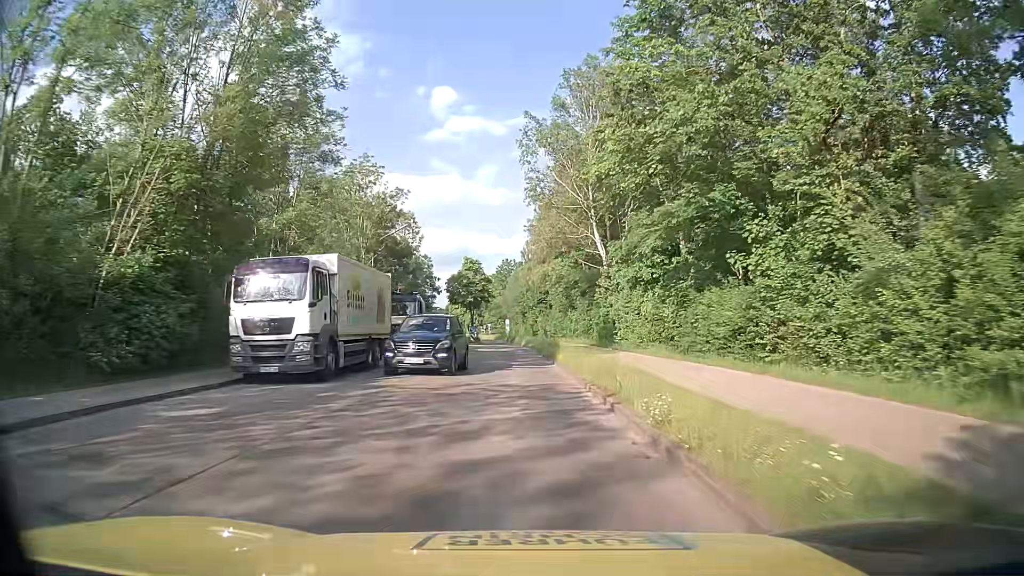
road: tertiary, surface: asphalt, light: Day
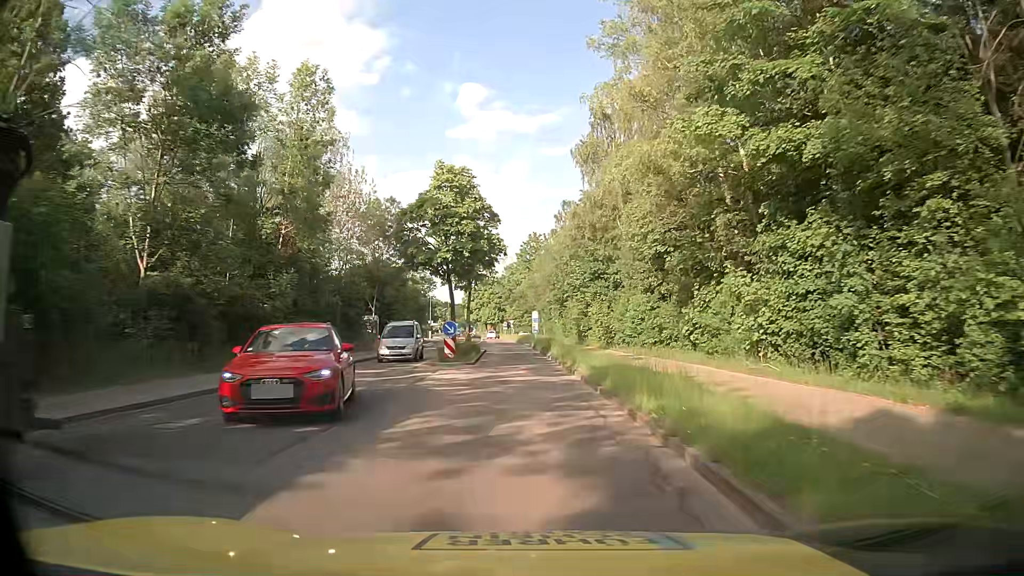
(-1.4, +38.5) m; -3°
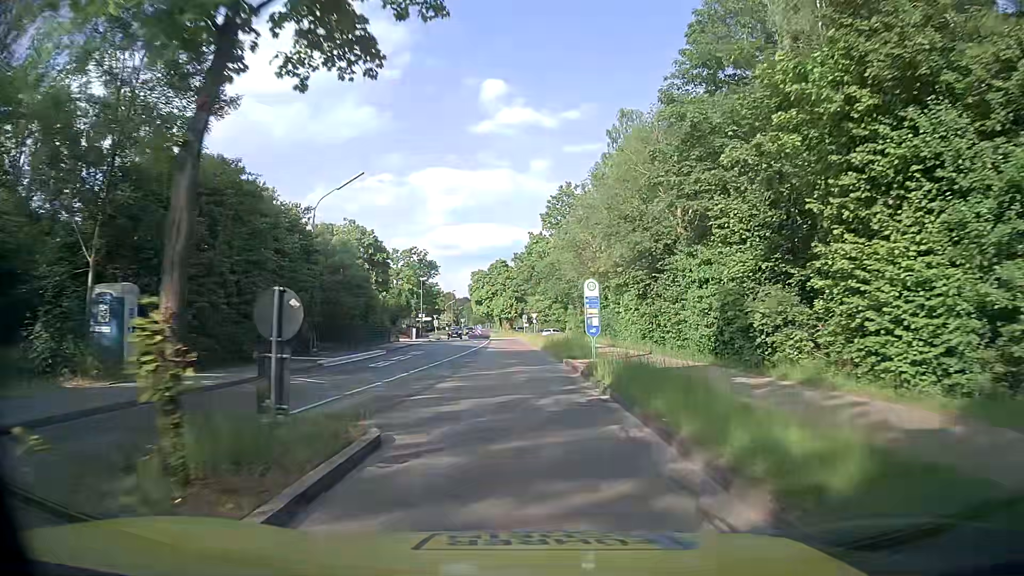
(-0.8, +36.8) m; -2°
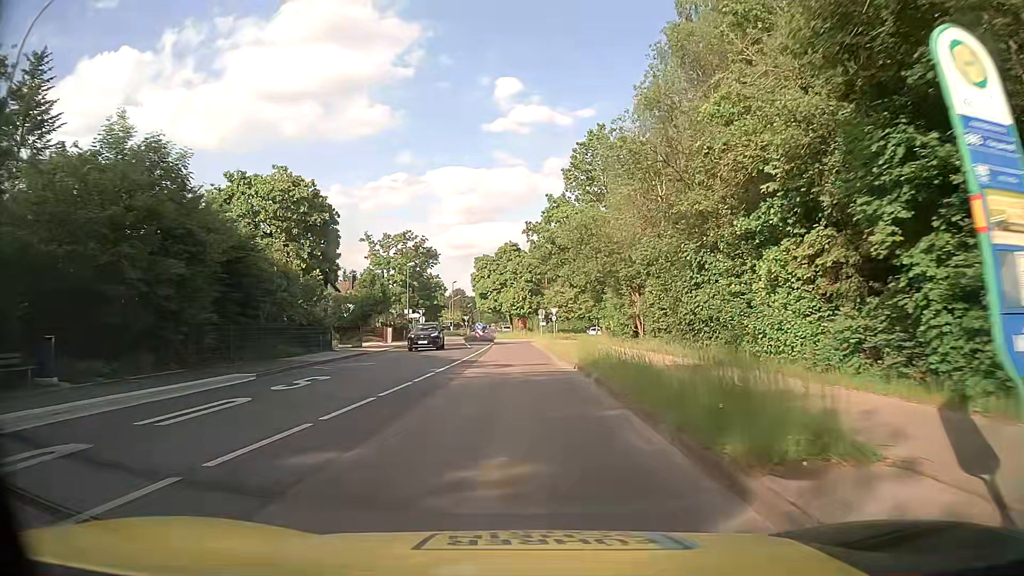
(-0.2, +21.5) m; -1°
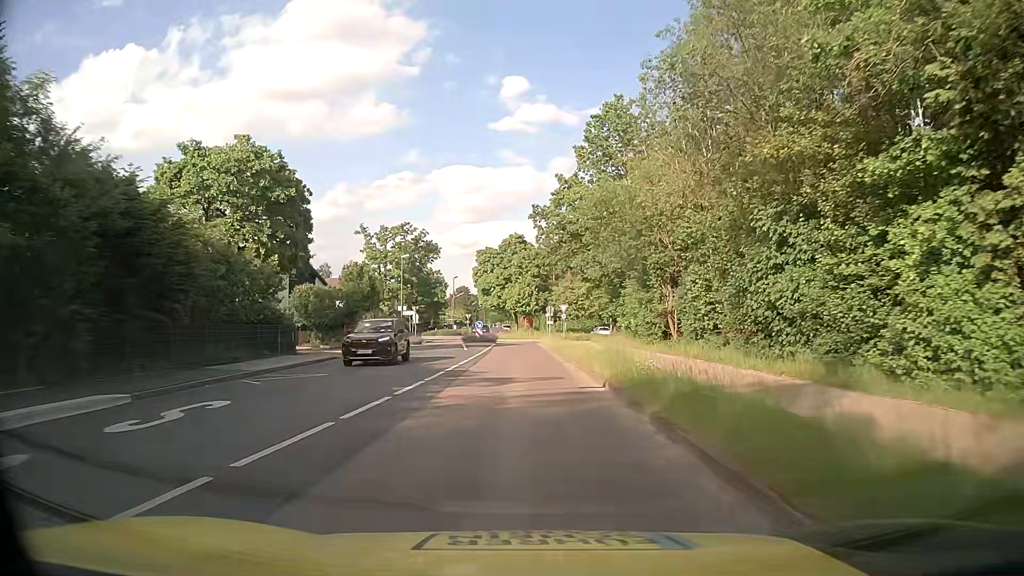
(0.0, +7.0) m; 0°
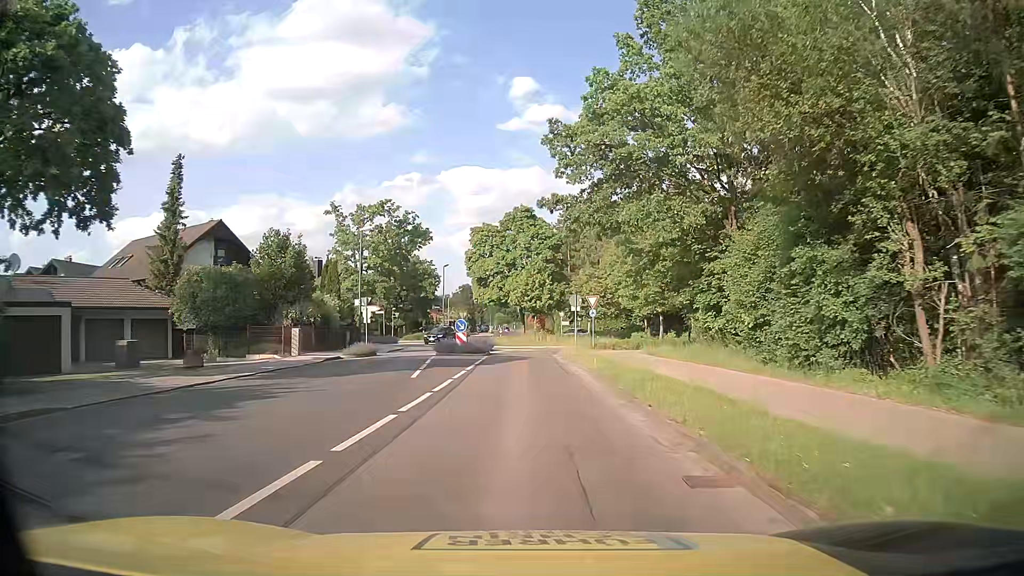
(-0.2, +19.7) m; -1°
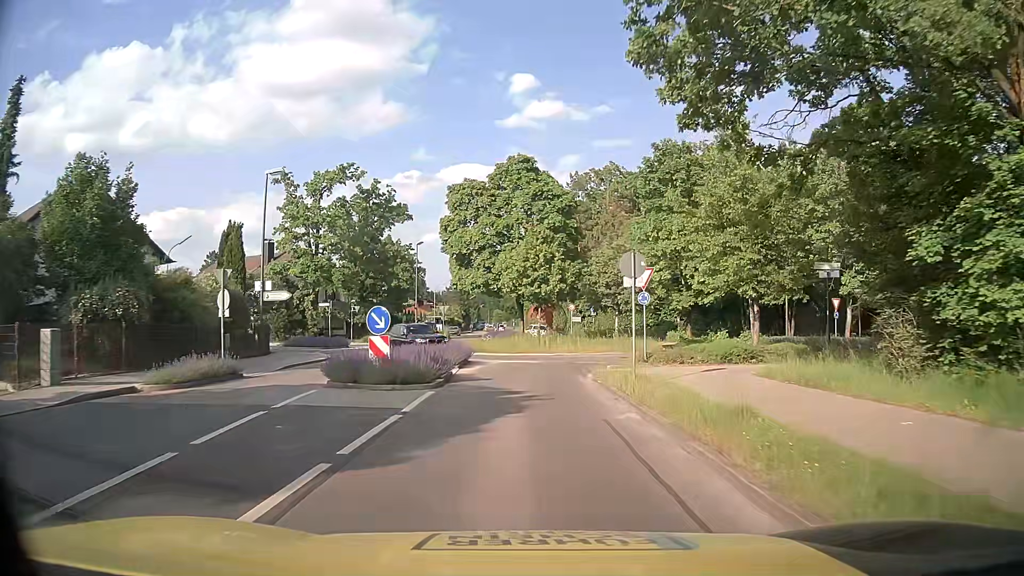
(+0.1, +17.7) m; +1°
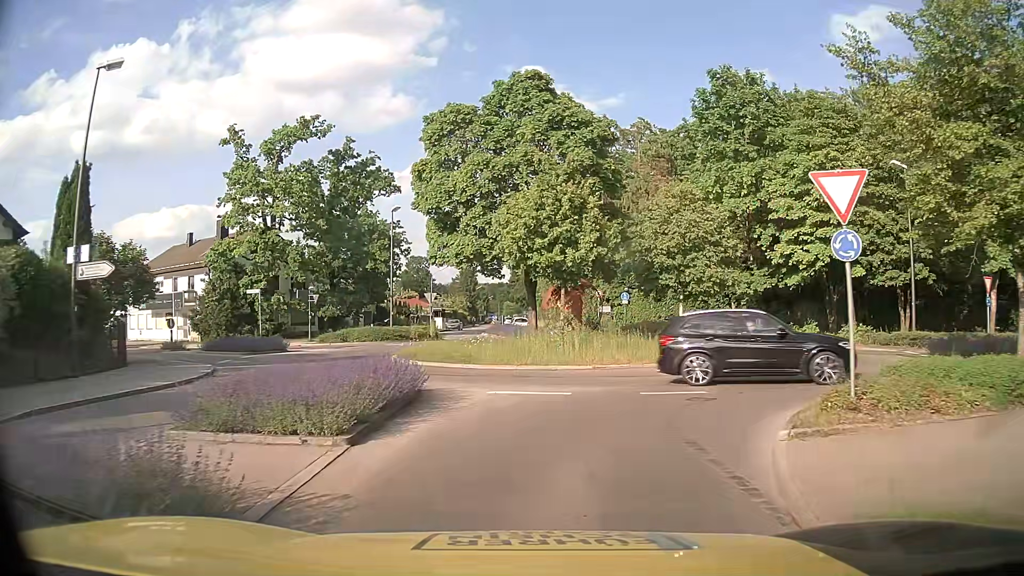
(-0.2, +14.0) m; -2°
